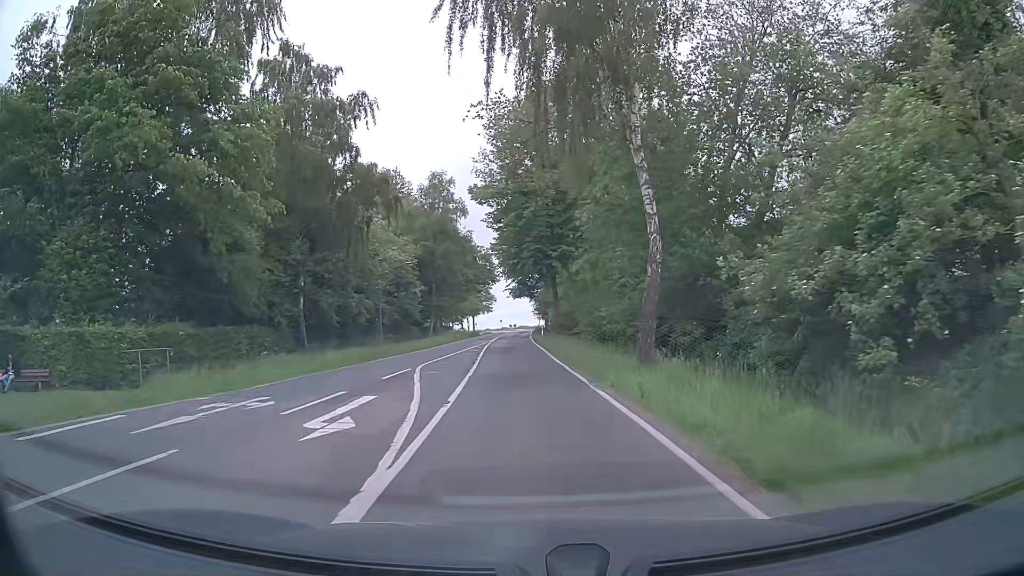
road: tertiary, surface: asphalt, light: Day
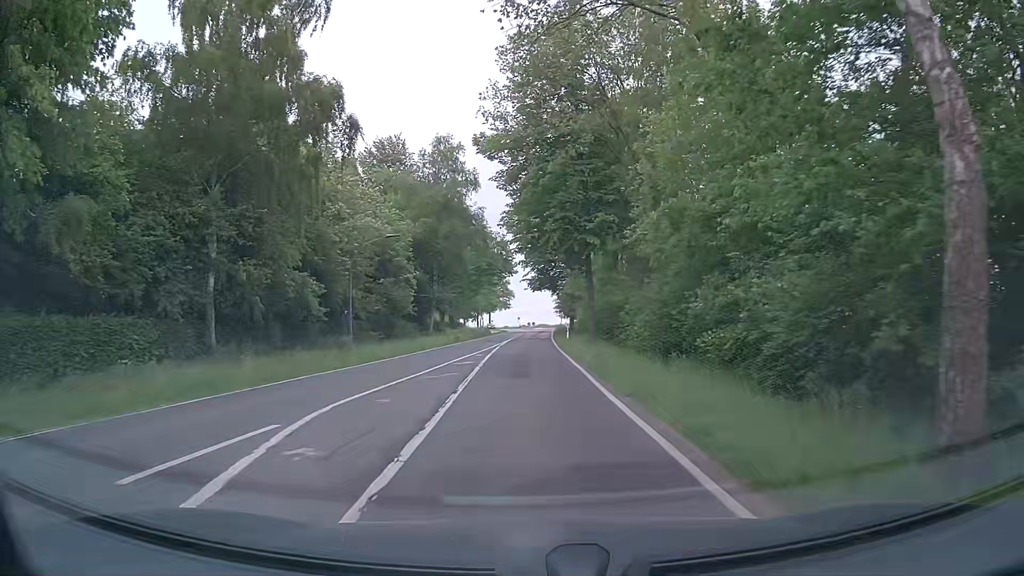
(-0.2, +12.5) m; -2°
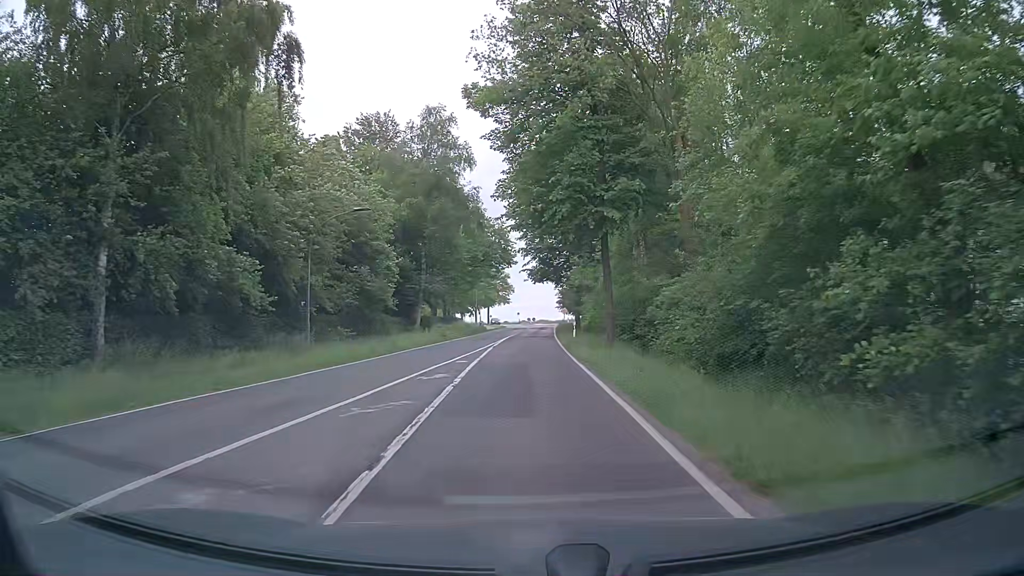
(0.0, +6.8) m; 0°
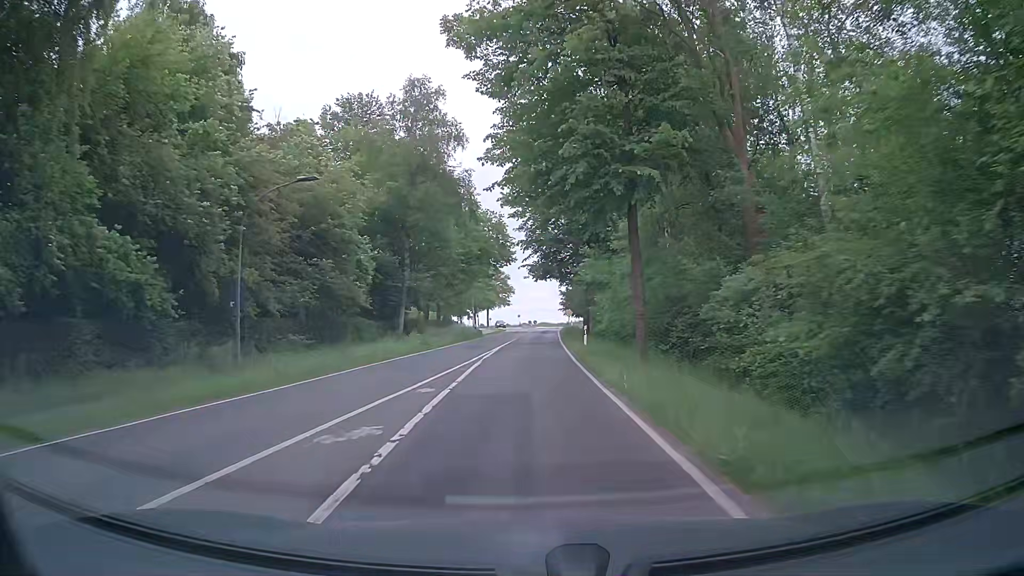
(0.0, +7.1) m; -1°
